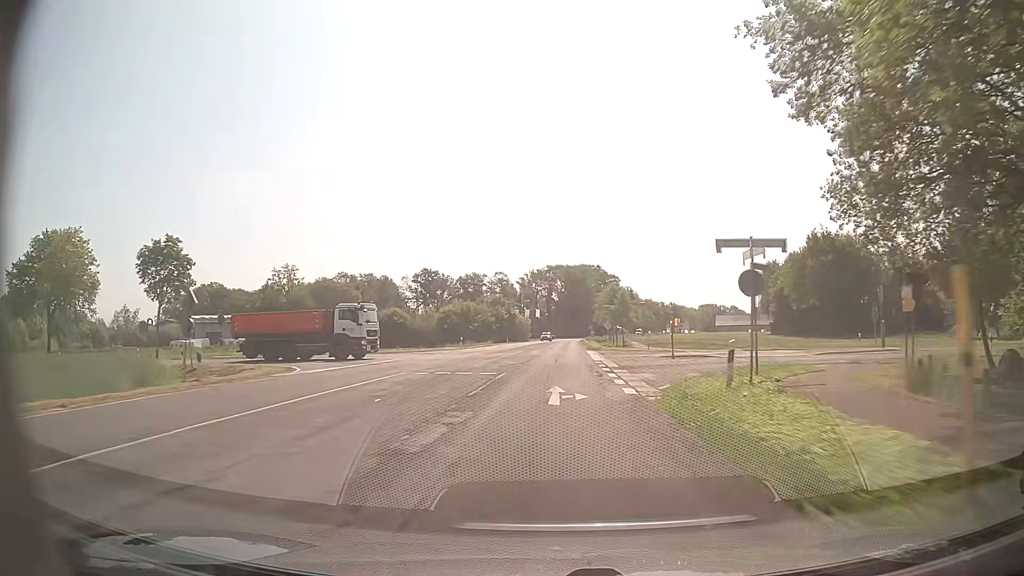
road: secondary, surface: asphalt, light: Day
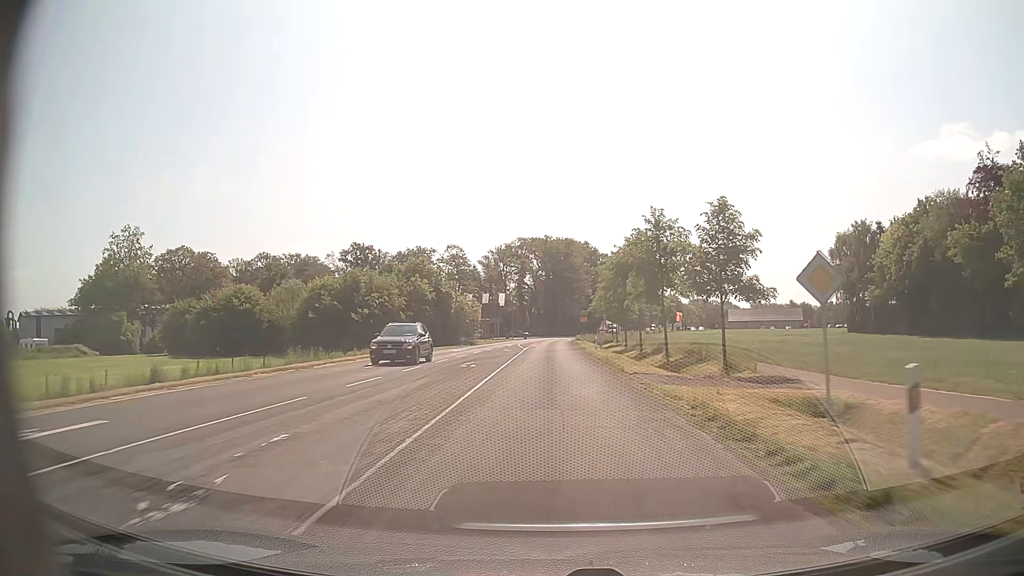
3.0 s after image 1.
(+1.2, +55.1) m; +2°
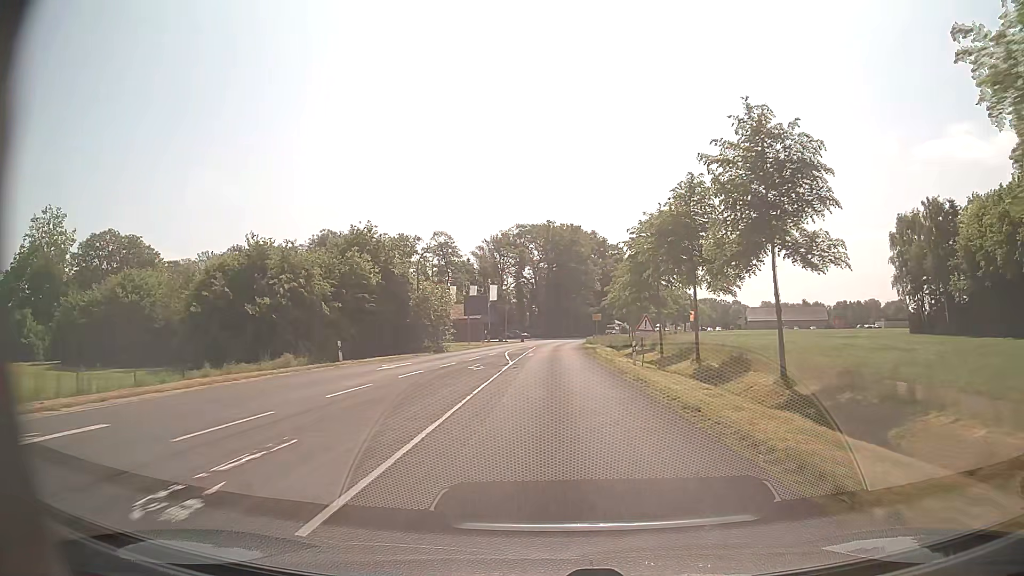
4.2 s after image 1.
(-0.1, +20.1) m; 0°
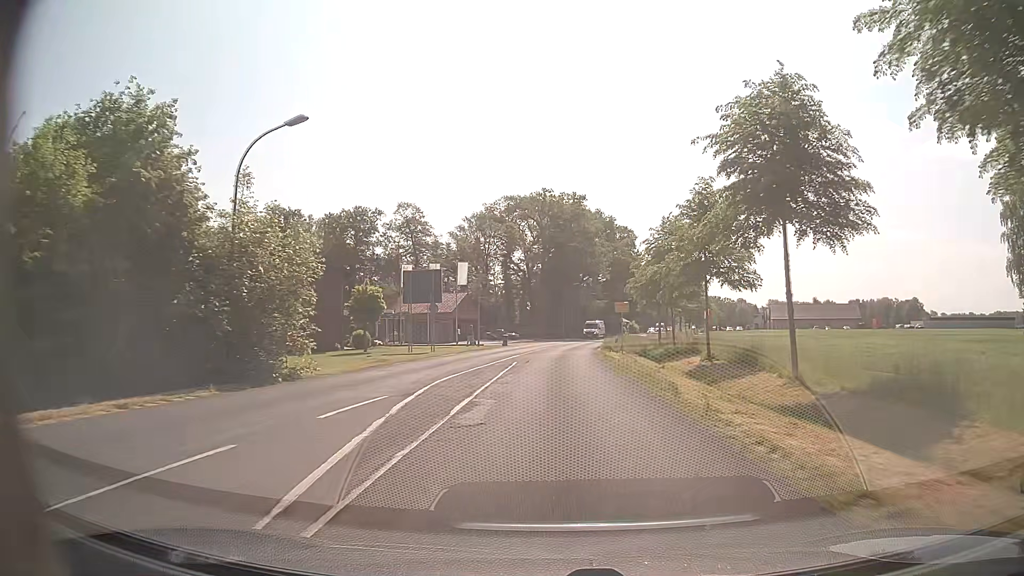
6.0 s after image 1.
(0.0, +27.1) m; +1°
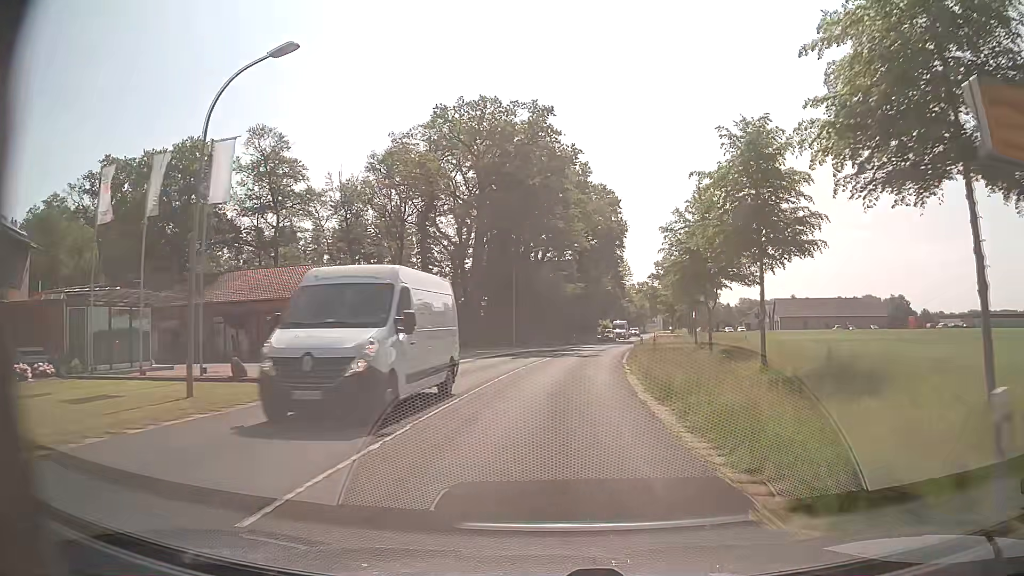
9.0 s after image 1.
(+0.9, +40.3) m; +4°
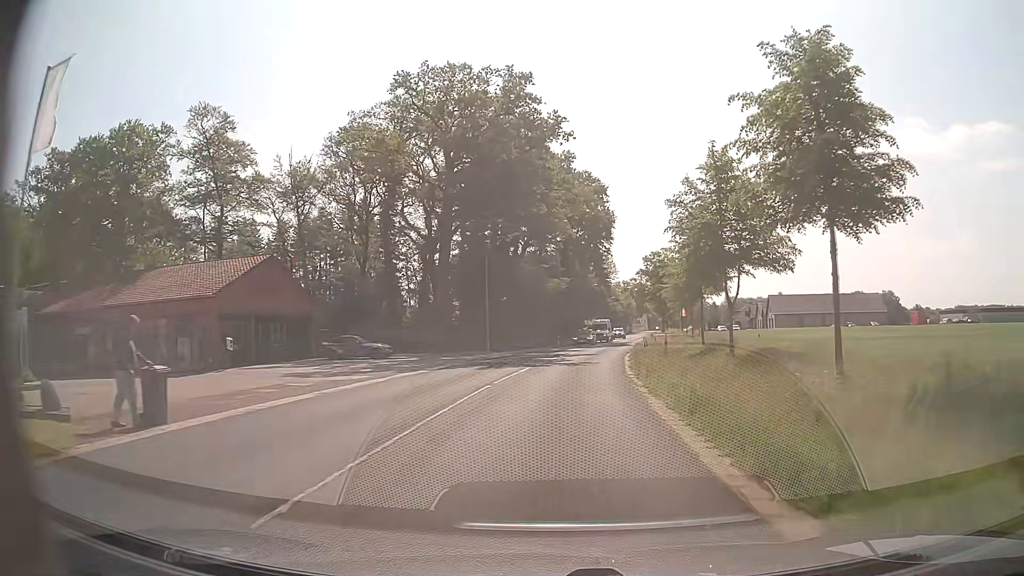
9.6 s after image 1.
(+0.1, +8.2) m; +2°
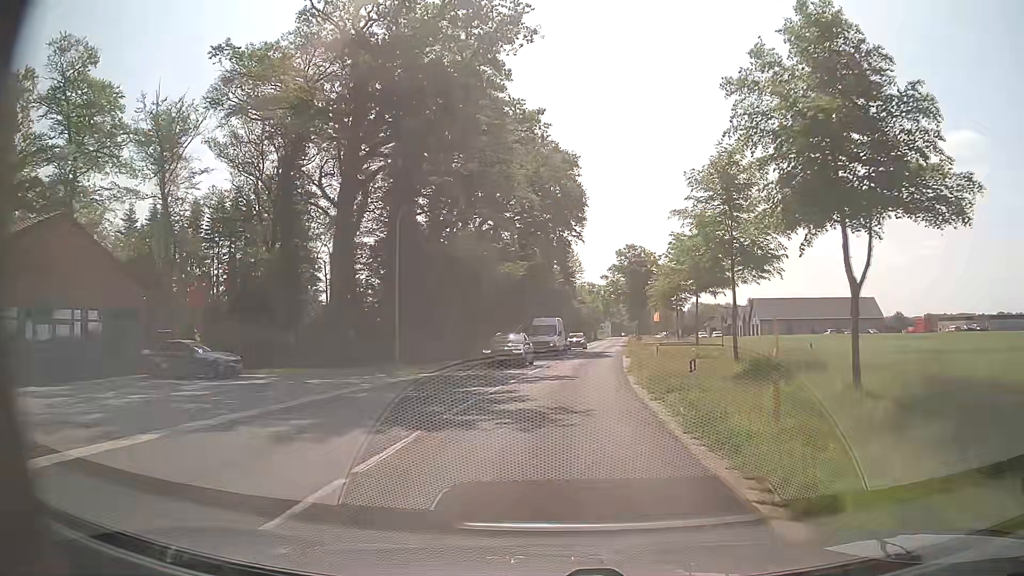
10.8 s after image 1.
(+0.3, +16.4) m; +3°
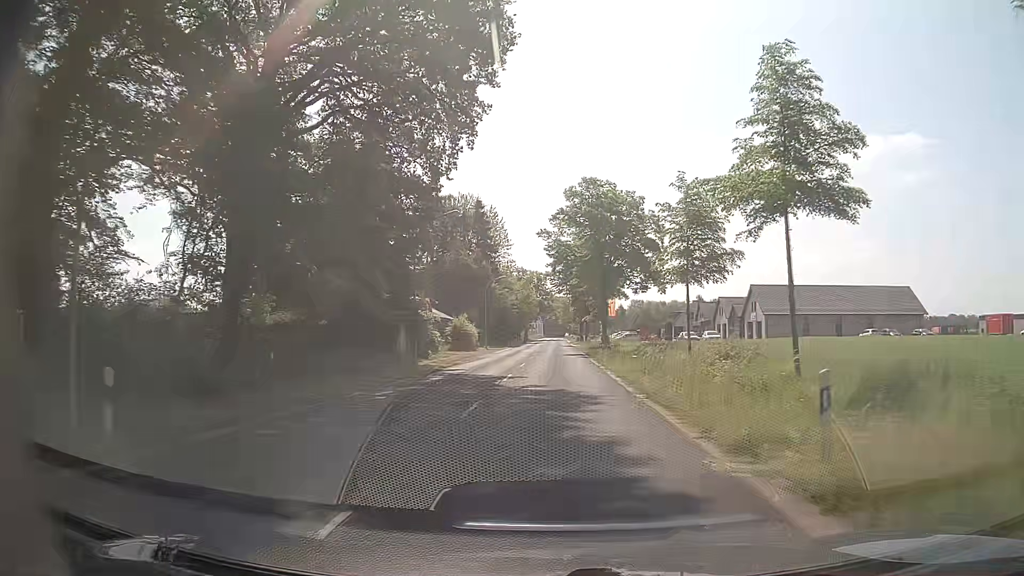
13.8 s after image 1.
(+2.6, +40.9) m; +6°
(0, +10) (0, +20) (0, +30) (0, +40) (0, +50) (+1, +60) (+1, +70) (+1, +80) (+1, +90) (+1, +100) m
